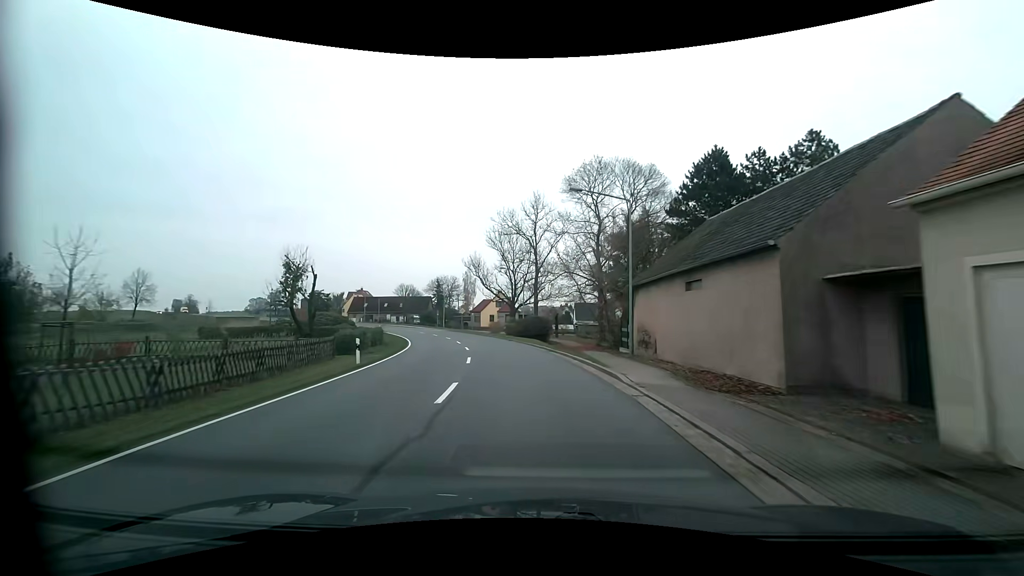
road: primary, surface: asphalt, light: Day
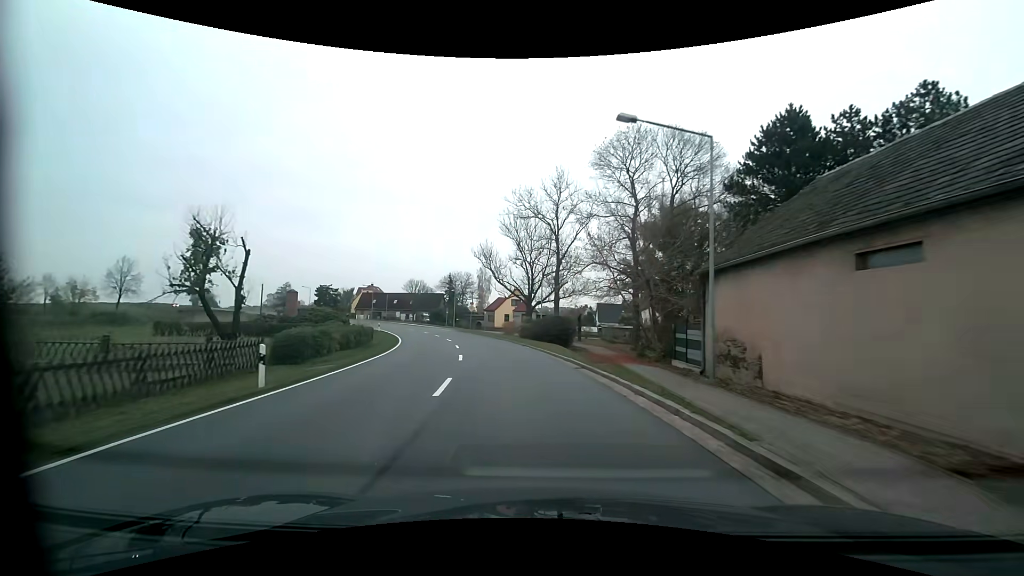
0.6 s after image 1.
(-0.1, +8.4) m; -2°
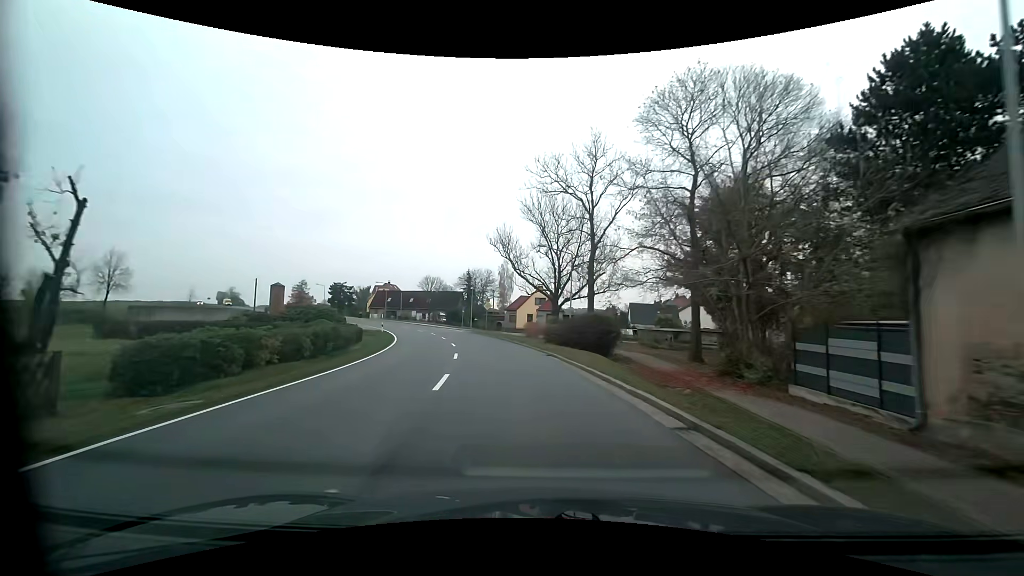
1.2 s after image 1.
(-0.2, +8.5) m; -3°
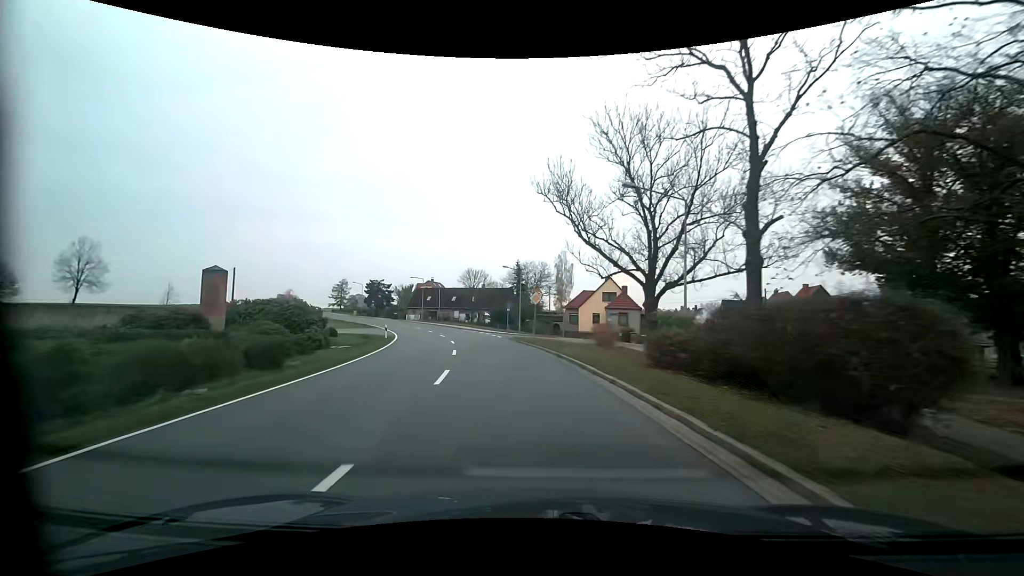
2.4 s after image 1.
(-0.9, +17.4) m; -6°
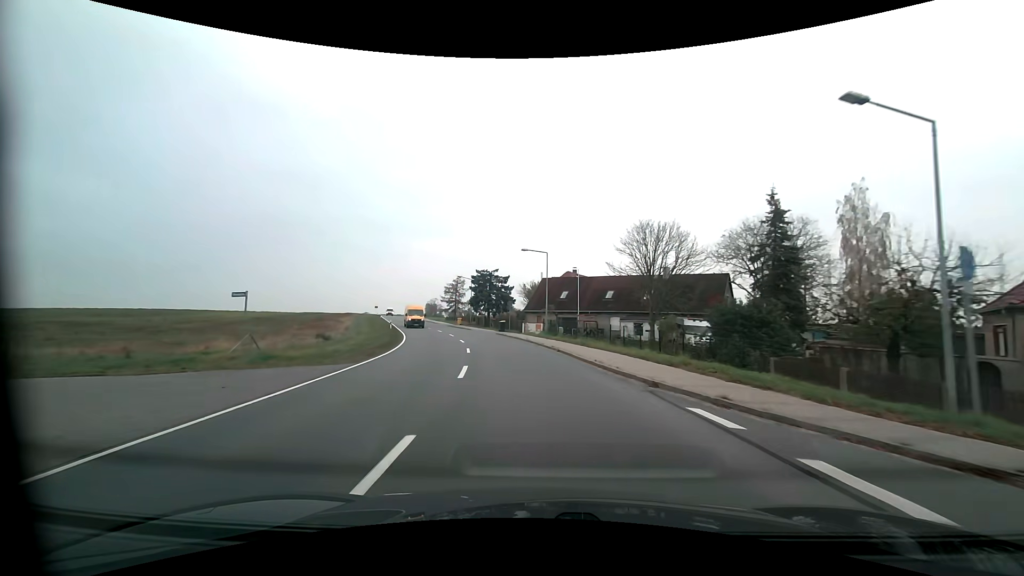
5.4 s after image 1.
(-7.0, +43.7) m; -17°
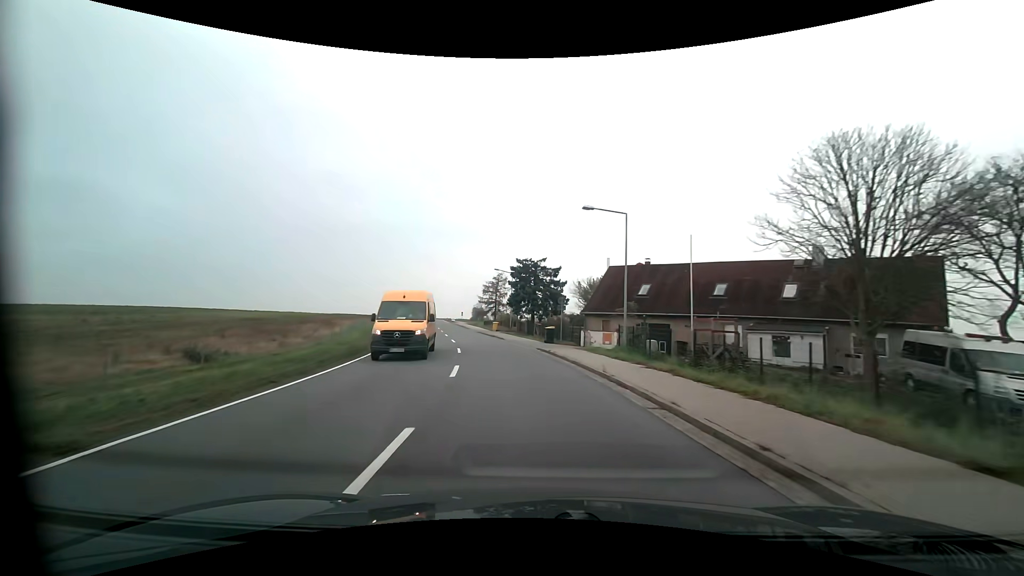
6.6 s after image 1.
(-1.0, +17.8) m; -6°
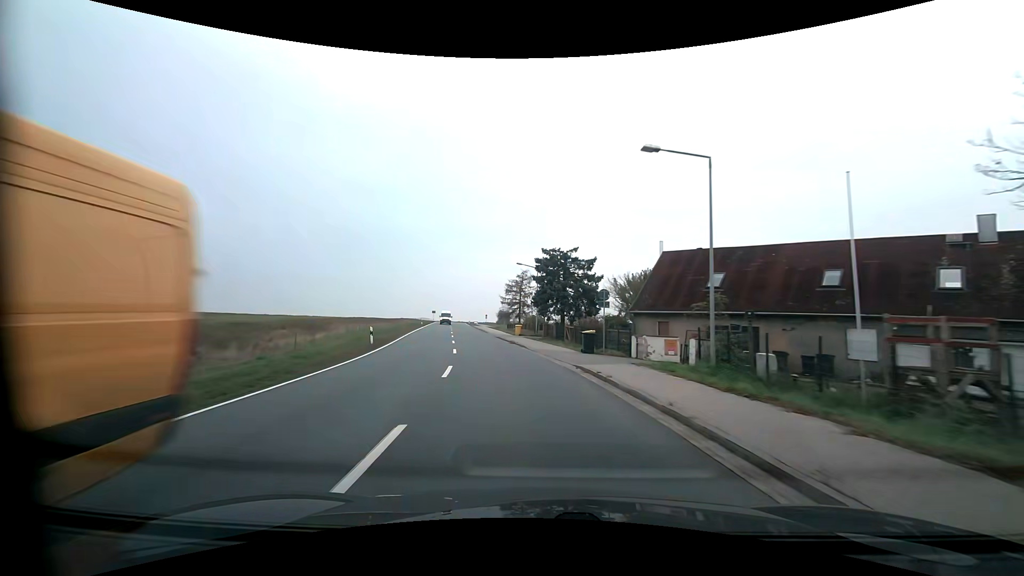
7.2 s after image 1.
(-0.2, +9.0) m; -3°
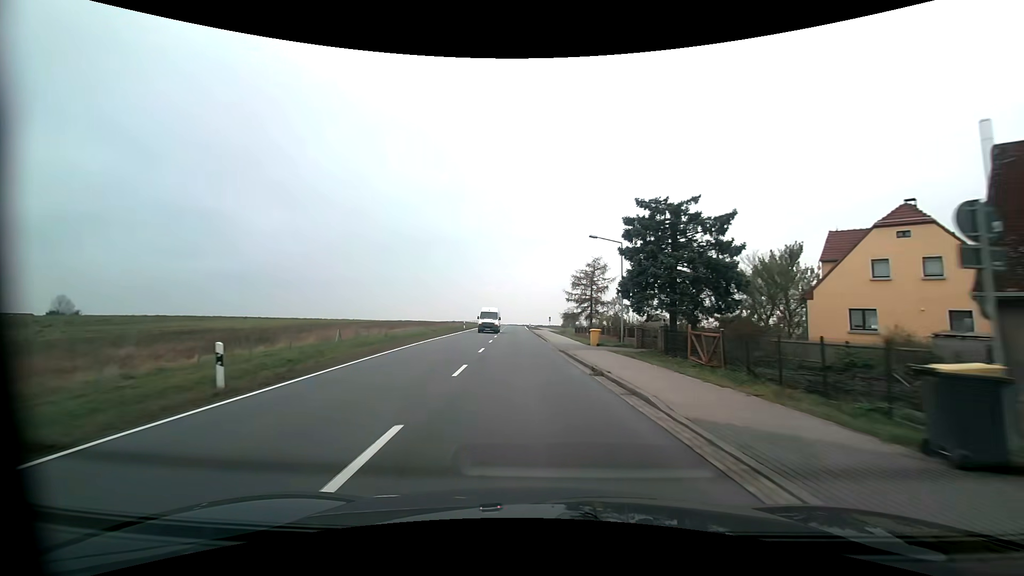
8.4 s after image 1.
(-1.1, +18.2) m; -7°
